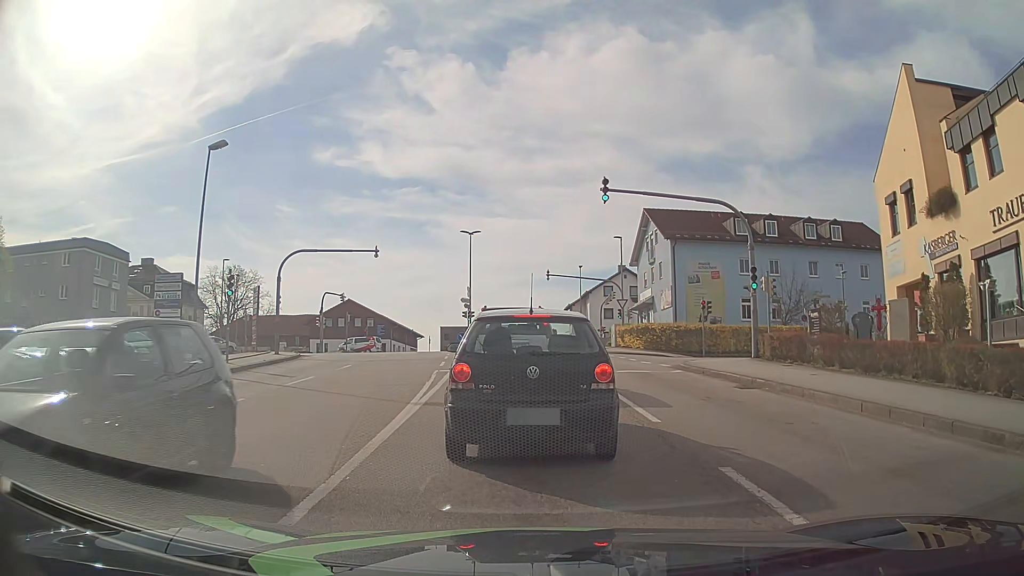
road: tertiary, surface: asphalt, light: Day
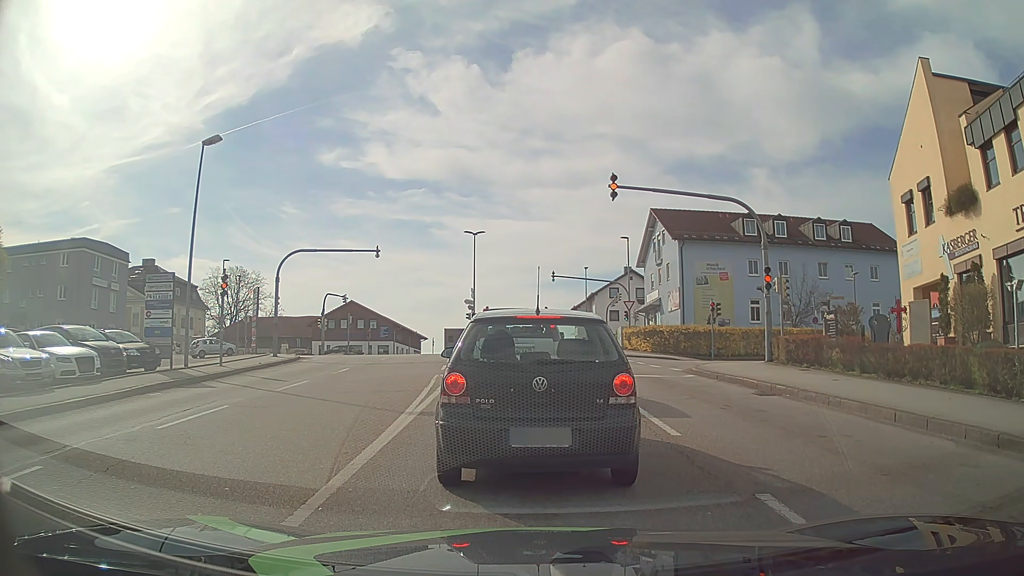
(0.0, +0.9) m; +1°
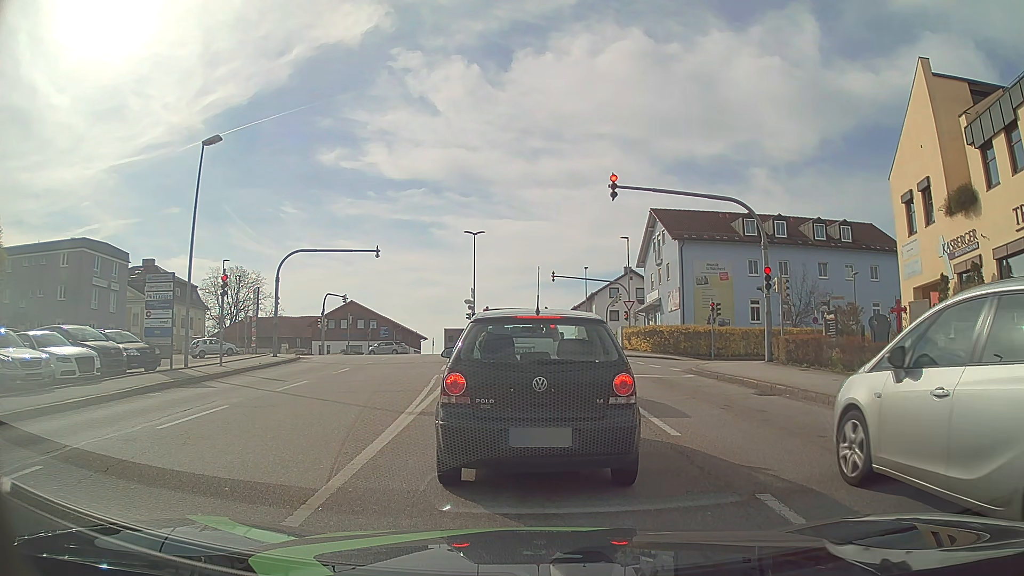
(0.0, 0.0) m; 0°
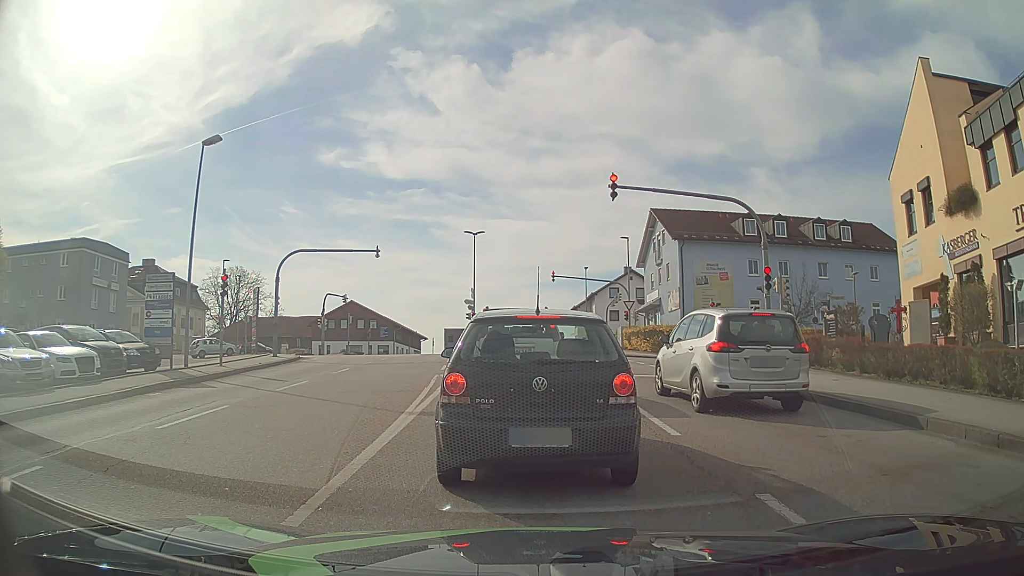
(0.0, 0.0) m; 0°
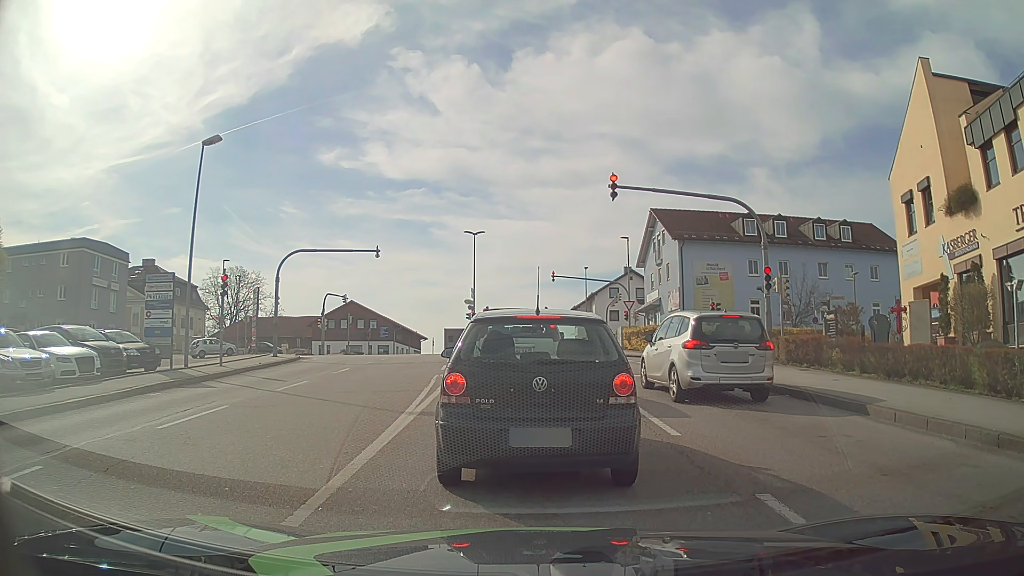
(0.0, 0.0) m; 0°
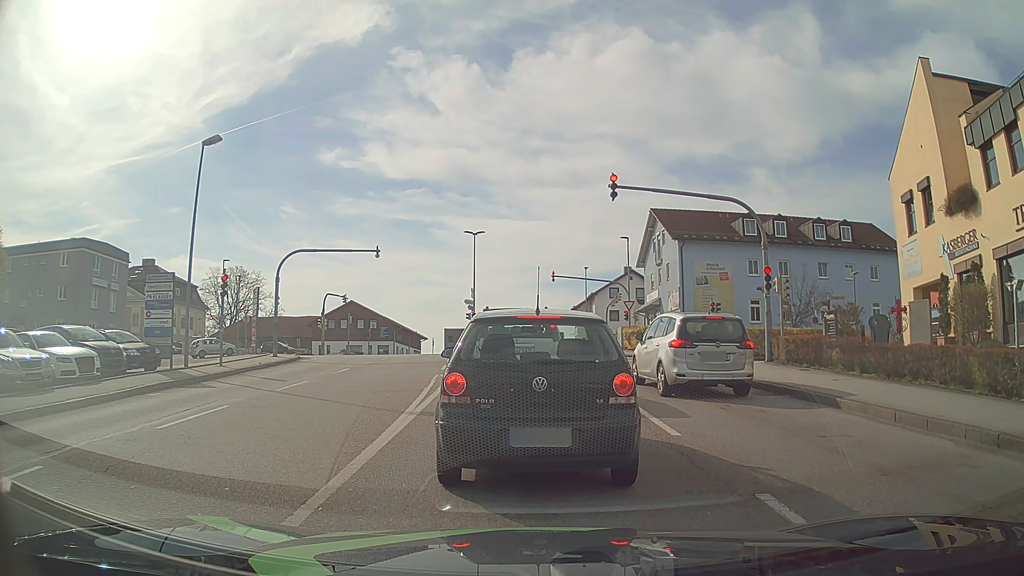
(0.0, 0.0) m; 0°
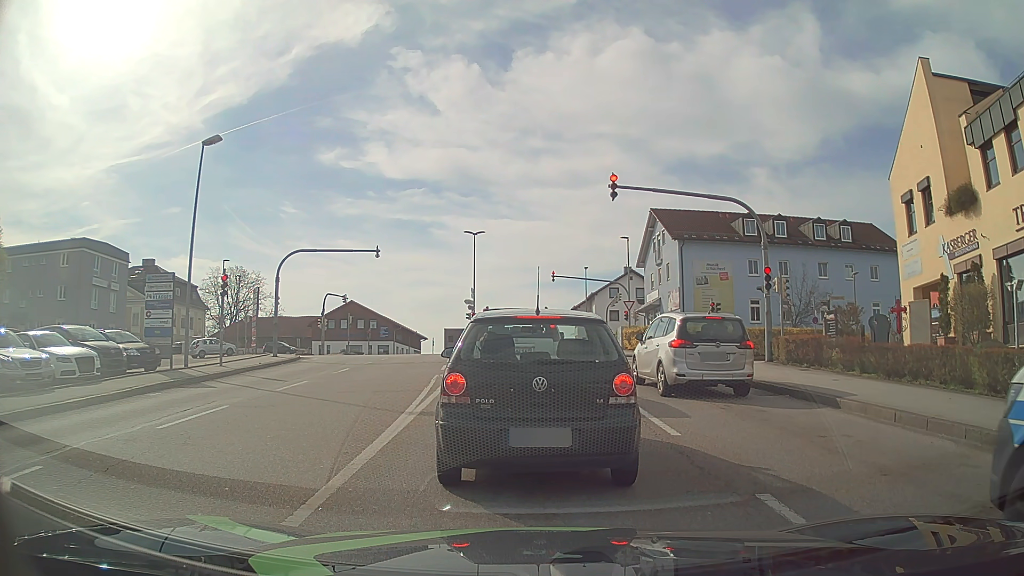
(0.0, 0.0) m; 0°
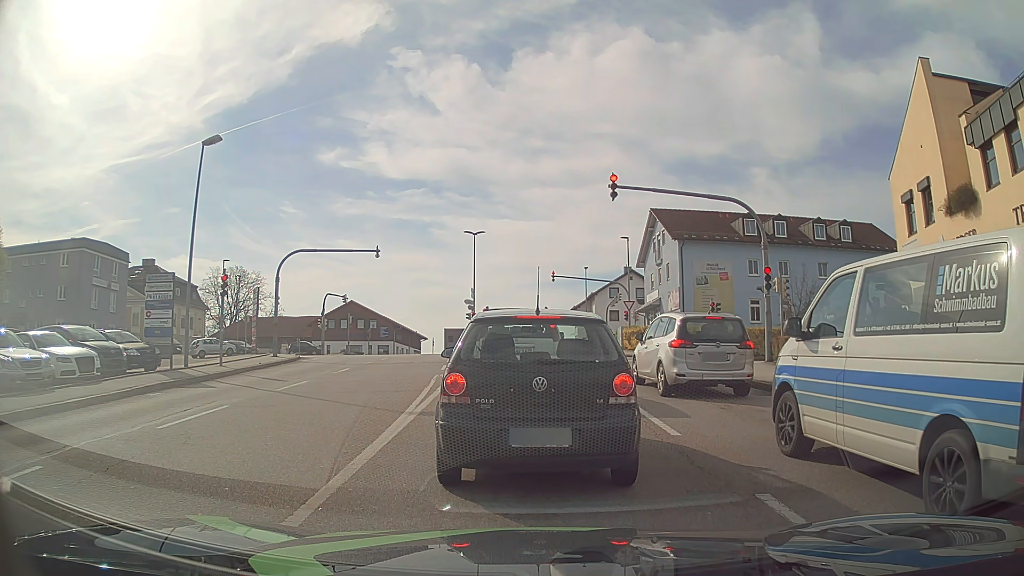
(0.0, 0.0) m; 0°
(0, +10) (-1, +20) (-2, +30) (-2, +40) (-3, +50) (-4, +60) (-8, +69) (-17, +73) (-27, +73) (-37, +73) m
